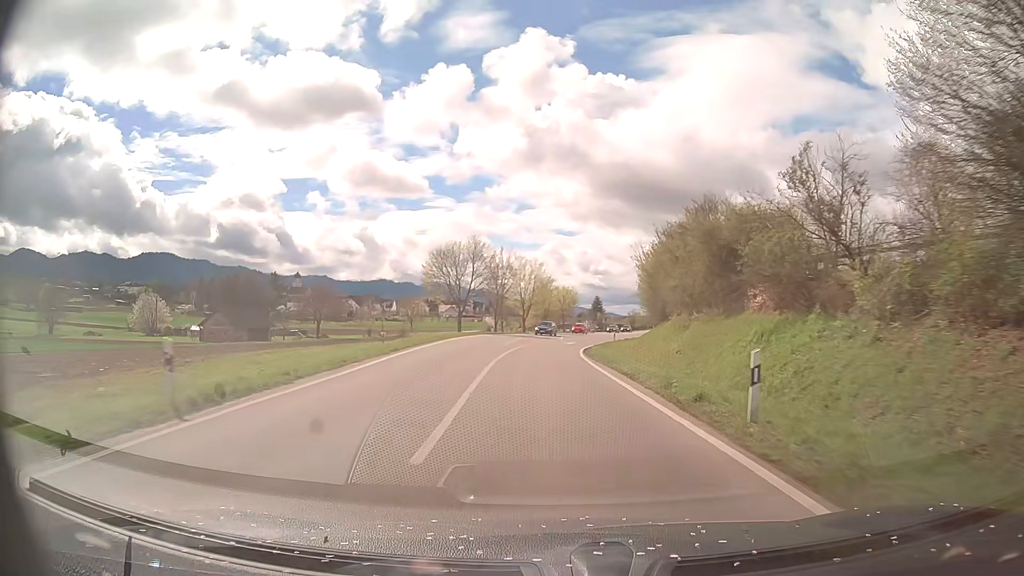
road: primary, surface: asphalt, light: Day
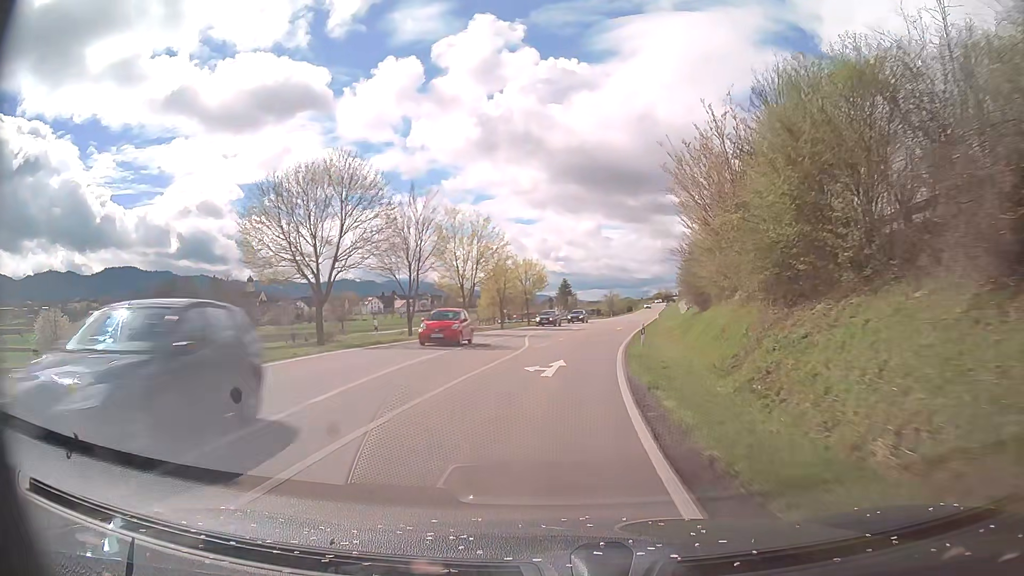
(+0.3, +32.3) m; +3°
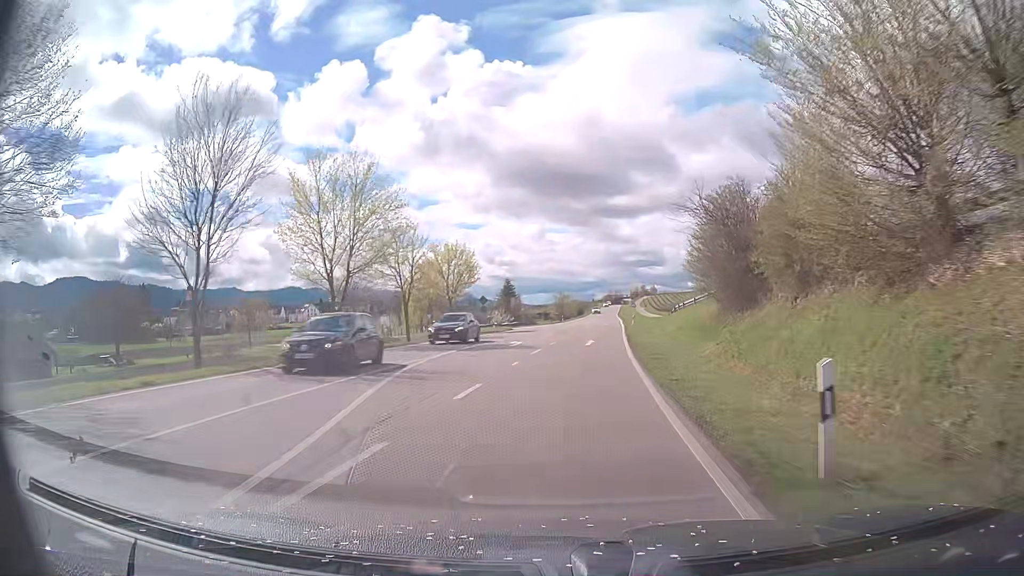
(+0.8, +21.5) m; +4°
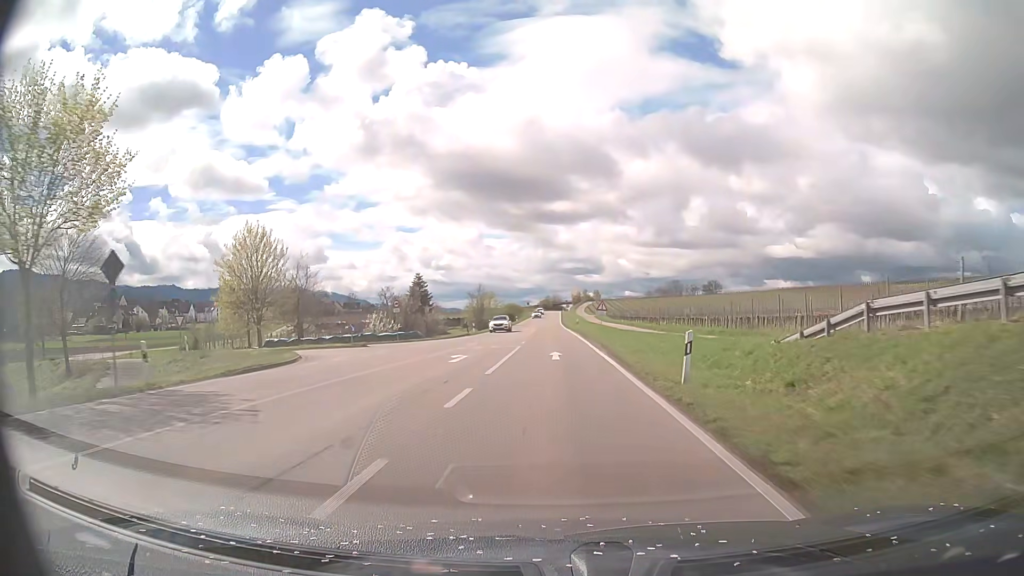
(+2.8, +42.5) m; +6°
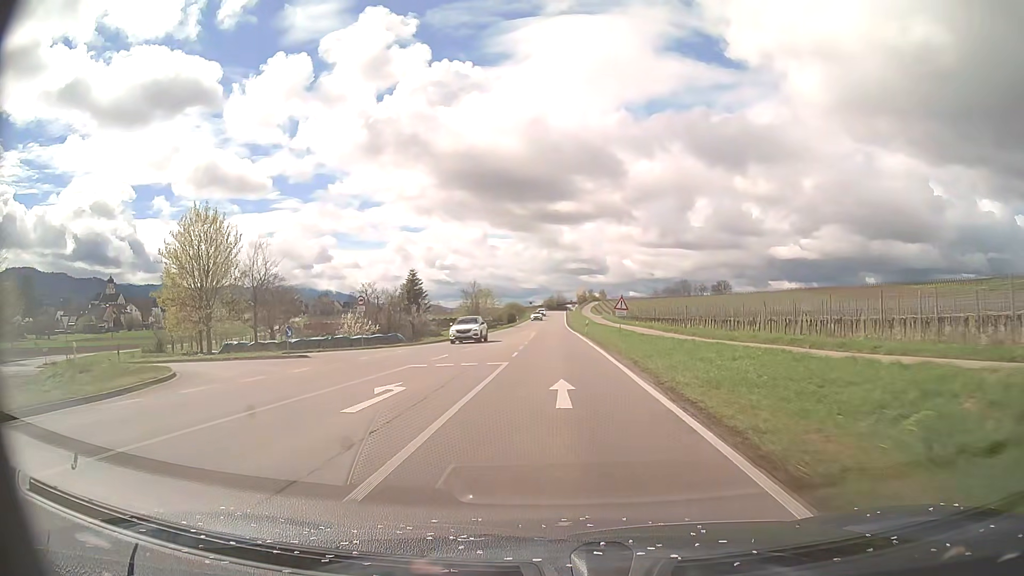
(0.0, +10.6) m; 0°
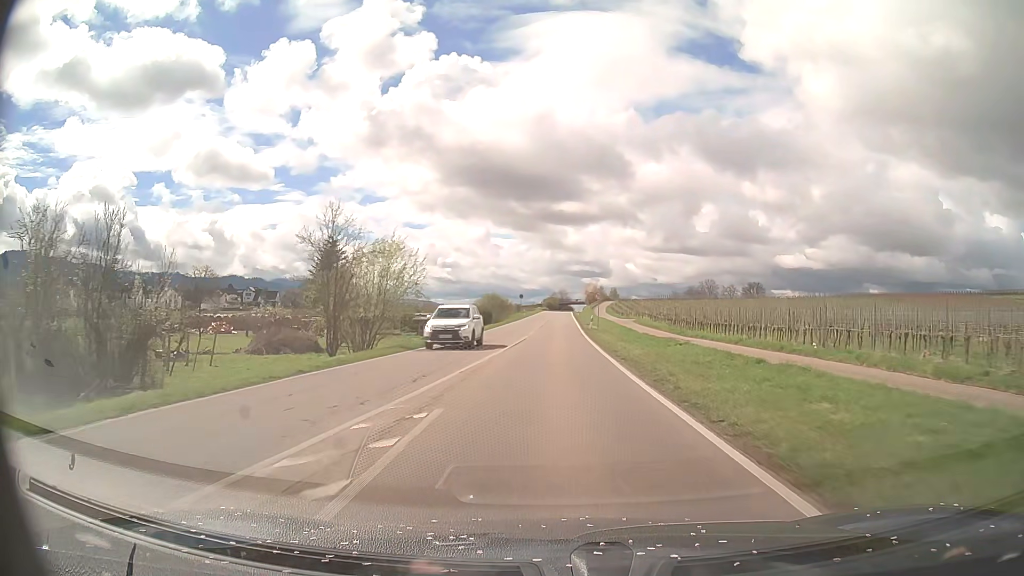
(-0.2, +53.0) m; 0°
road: unclassified
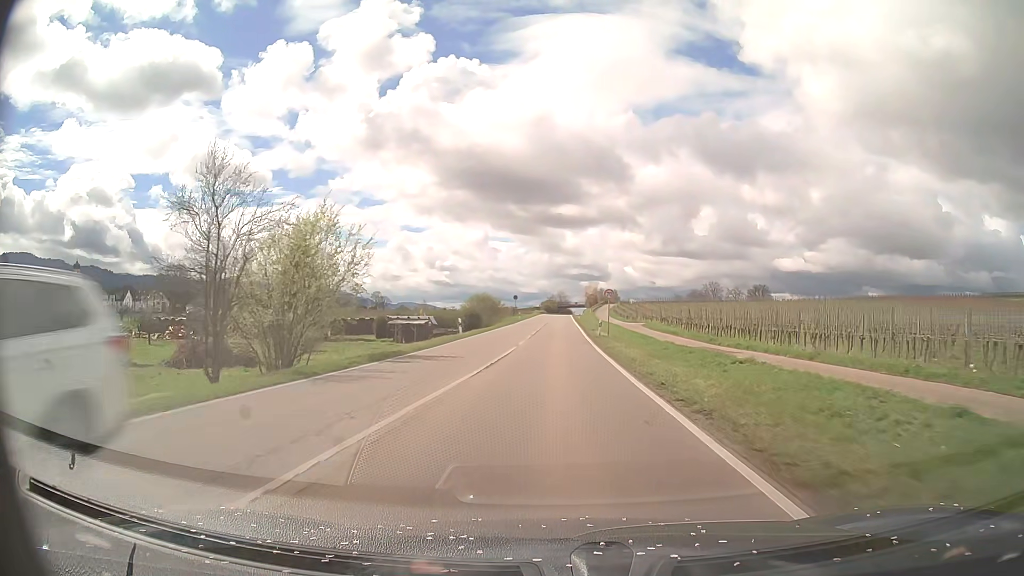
(0.0, +10.6) m; 0°
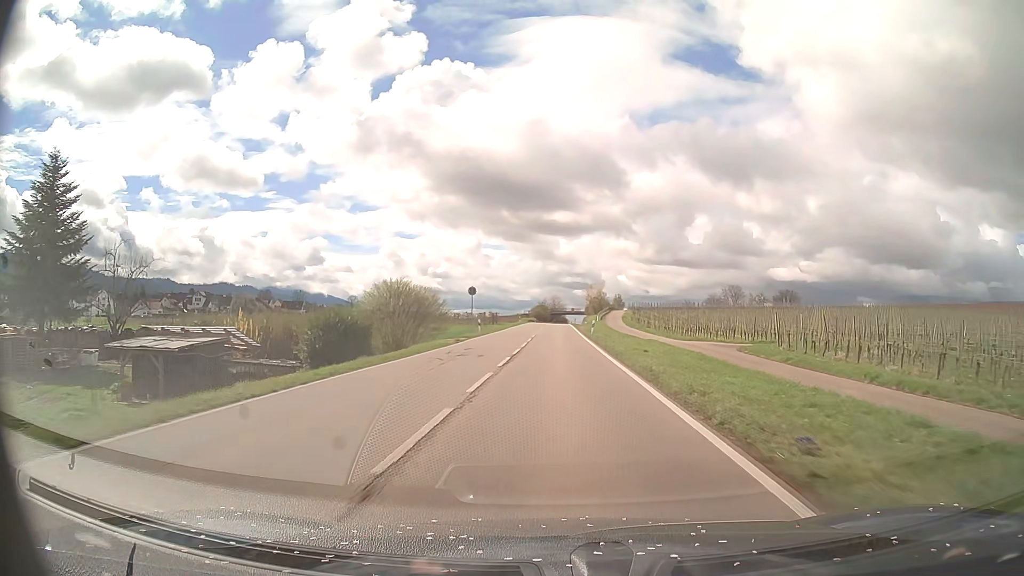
(+0.2, +42.1) m; 0°
(0, +10) (0, +20) (0, +30) (0, +40) (0, +50) (0, +60) (0, +70) (+1, +80) (+1, +90) (+1, +100) m
